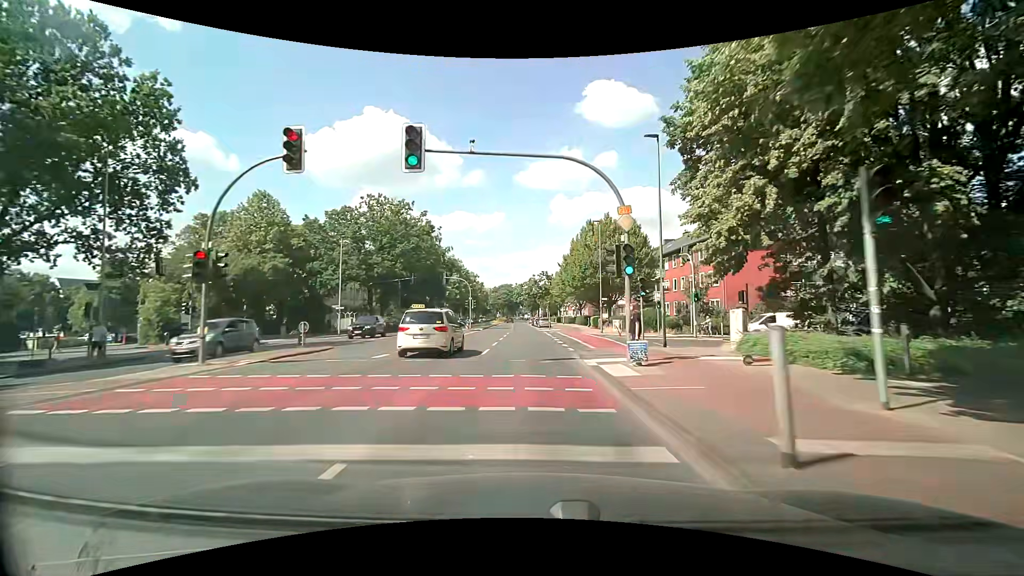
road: secondary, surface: asphalt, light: Day
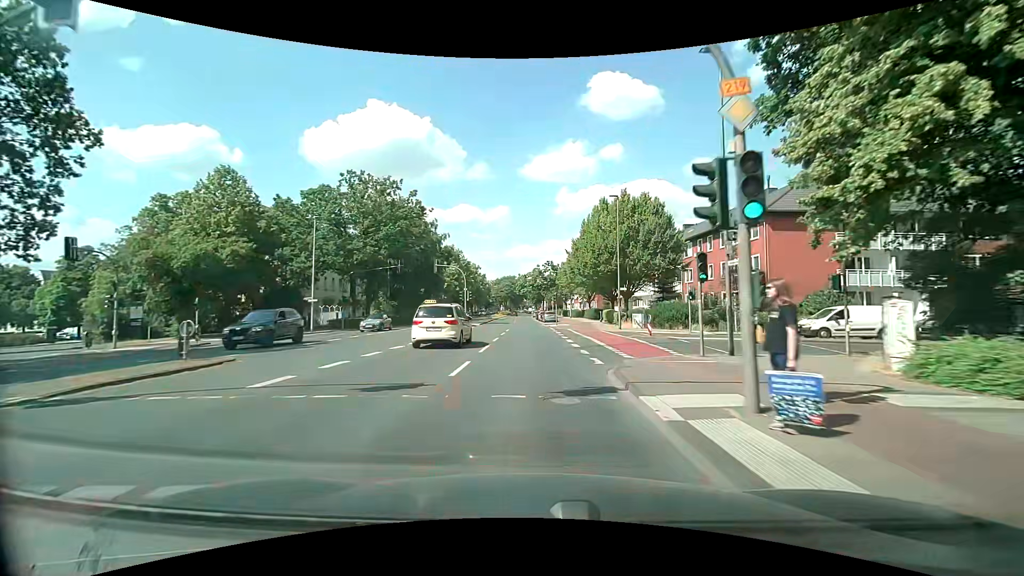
(-0.1, +7.4) m; 0°
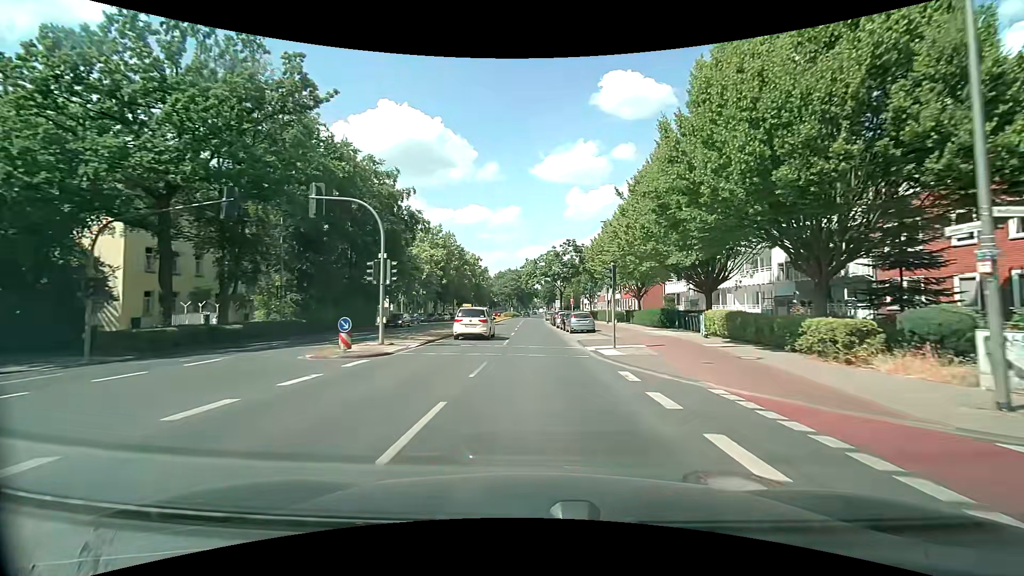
(-0.7, +29.9) m; -2°
(0, +10) (0, +20) (0, +30) (0, +40) (0, +50) (0, +60) (0, +70) (0, +80) (0, +90) (0, +100) m
